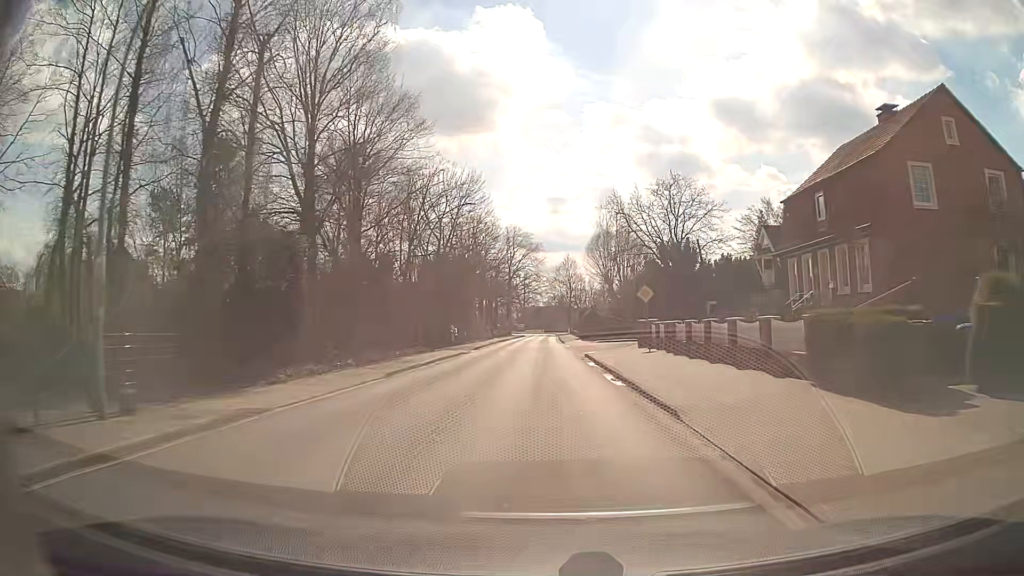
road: secondary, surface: asphalt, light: Day
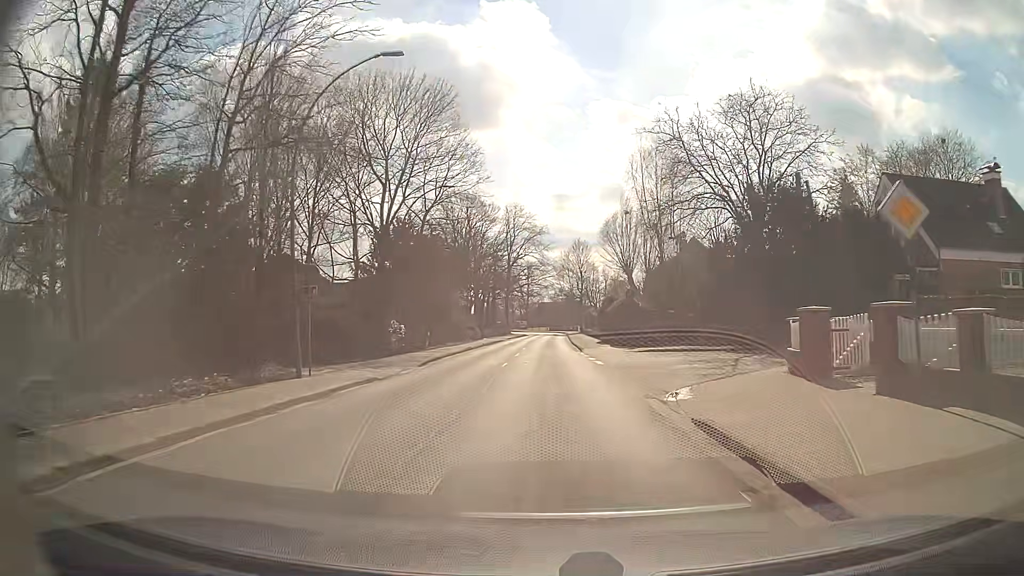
(0.0, +22.7) m; 0°
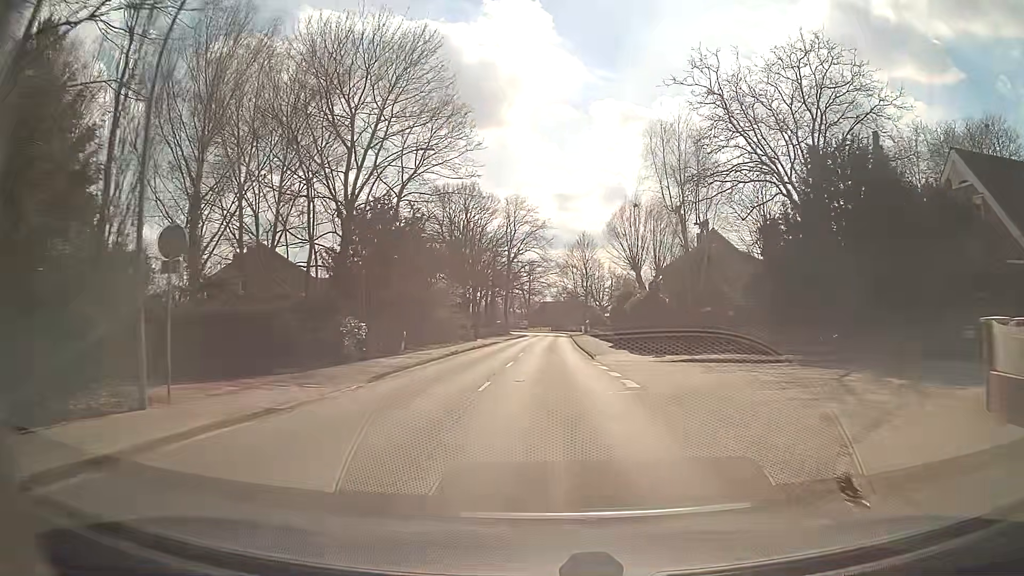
(0.0, +7.6) m; 0°
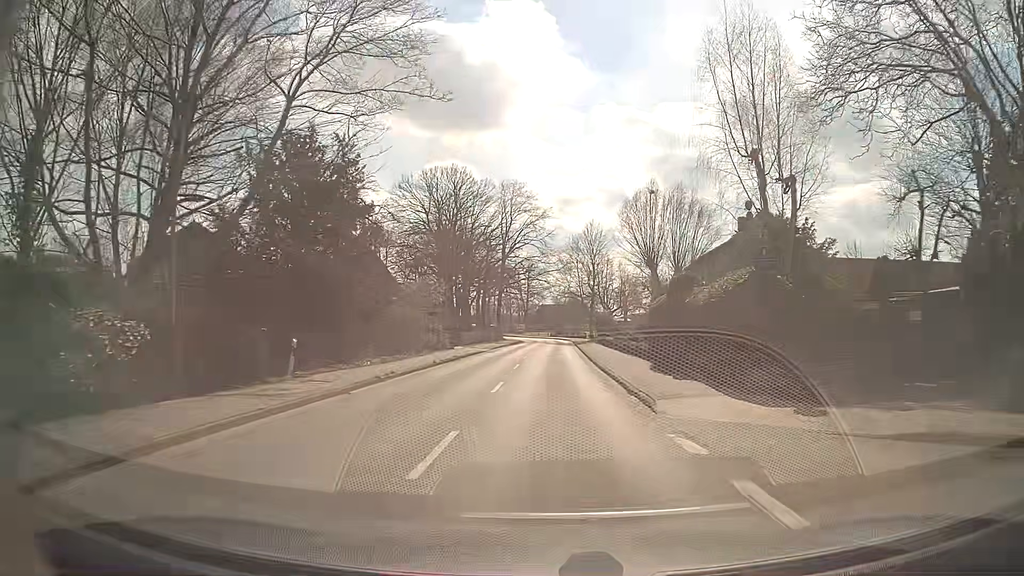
(0.0, +15.3) m; 0°
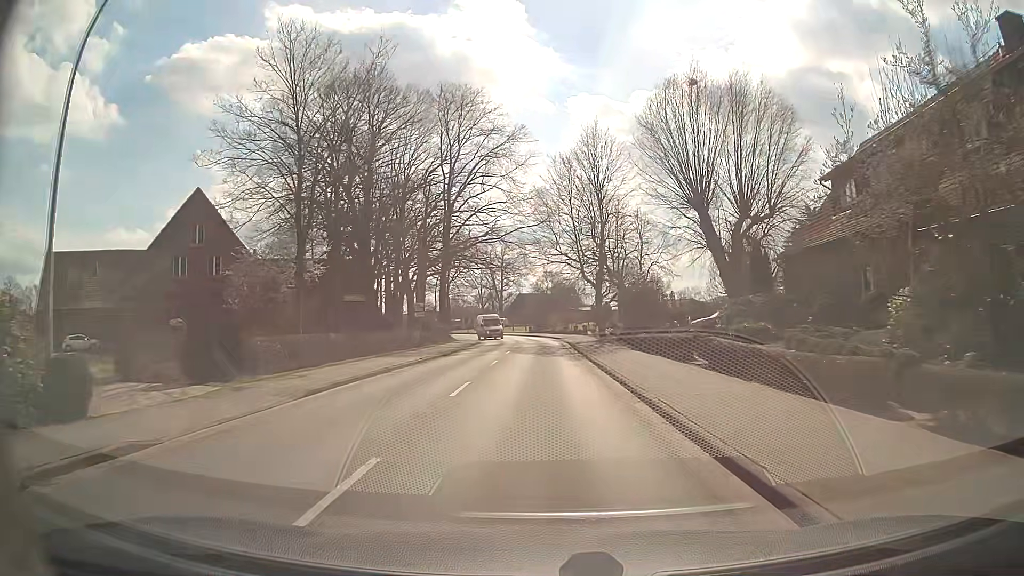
(+0.7, +39.0) m; +1°
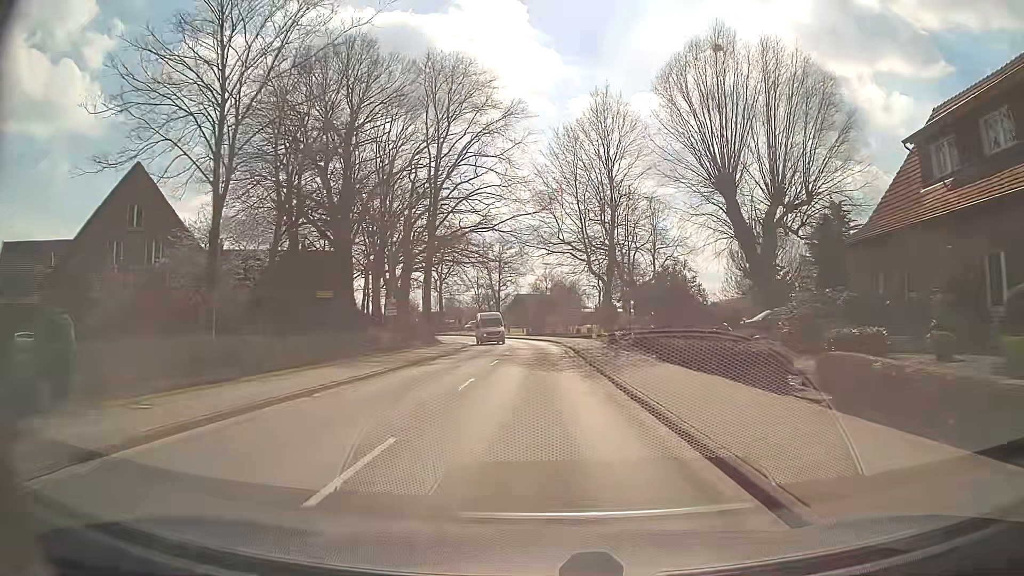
(0.0, +7.8) m; 0°
